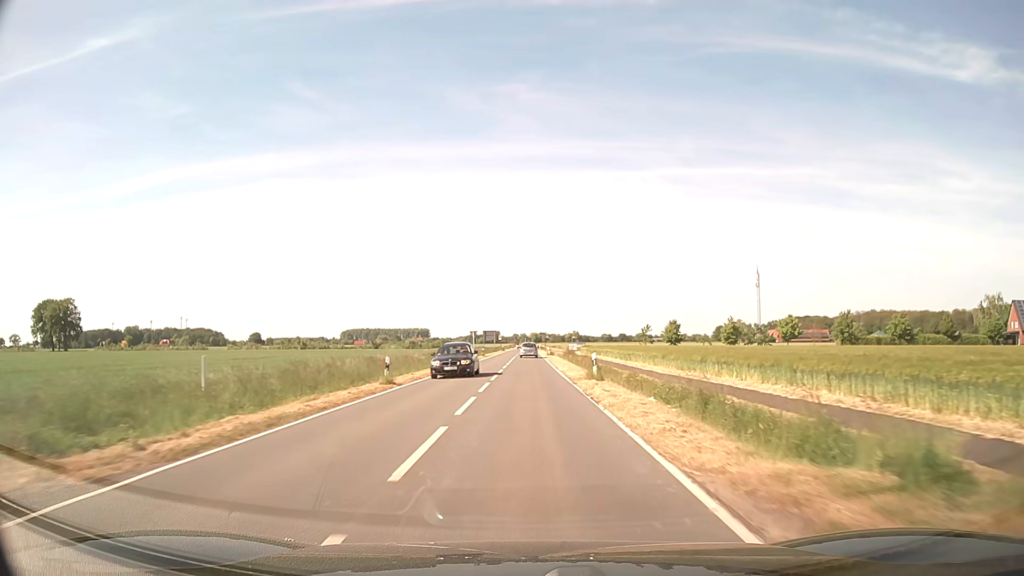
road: secondary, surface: asphalt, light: Day
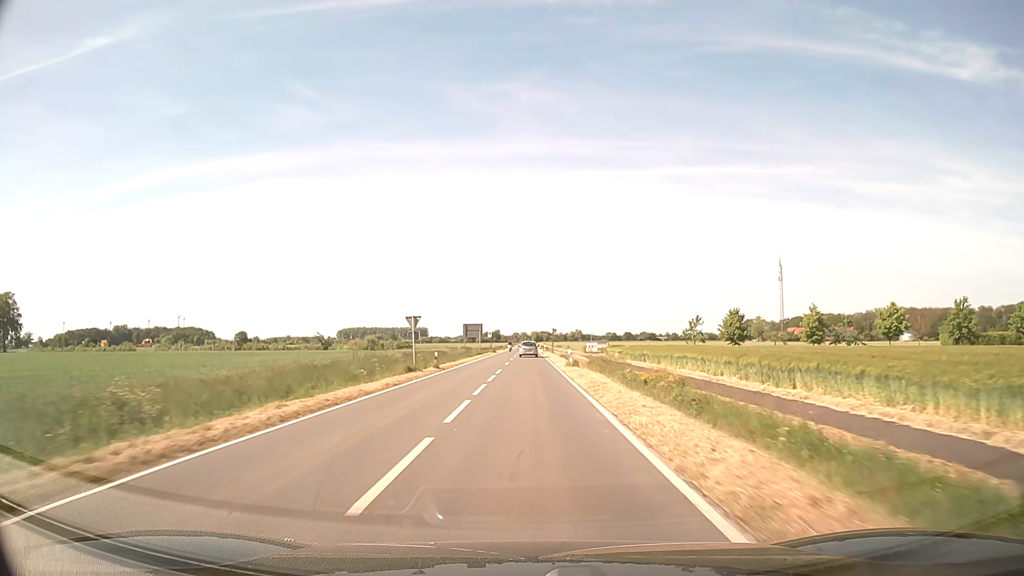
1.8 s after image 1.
(+0.1, +38.1) m; 0°
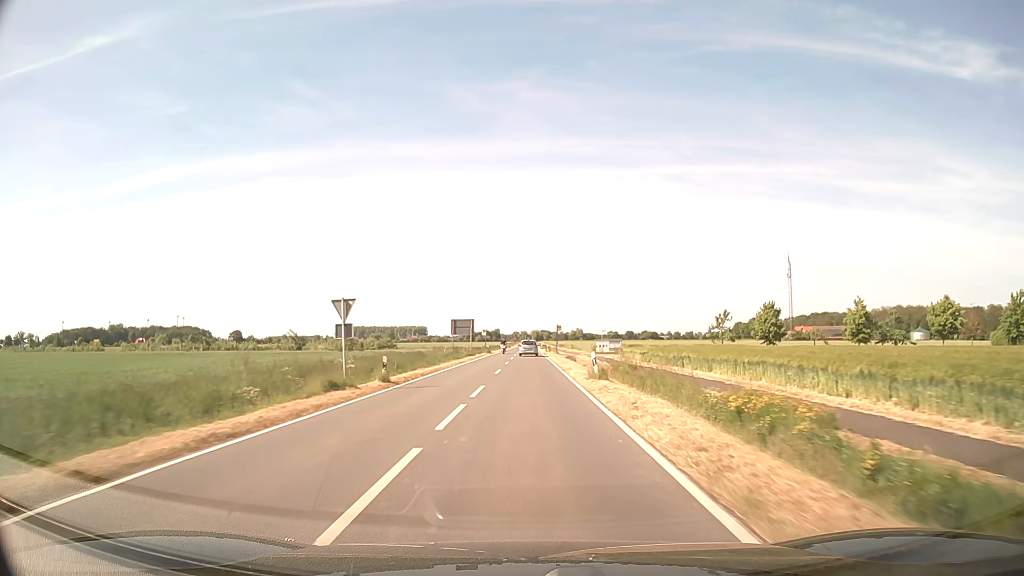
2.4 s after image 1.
(0.0, +13.2) m; 0°
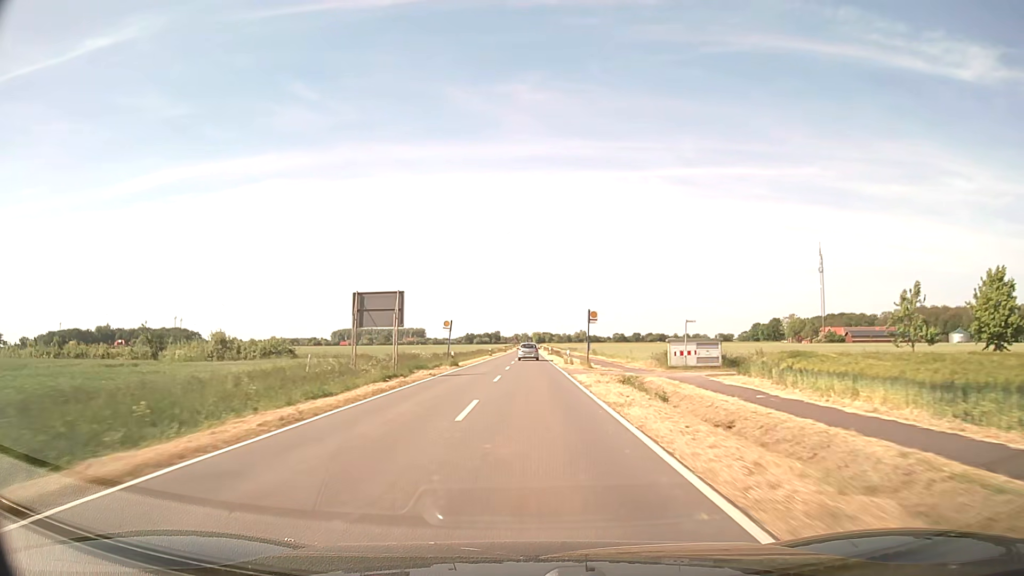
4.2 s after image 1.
(-0.1, +41.0) m; 0°
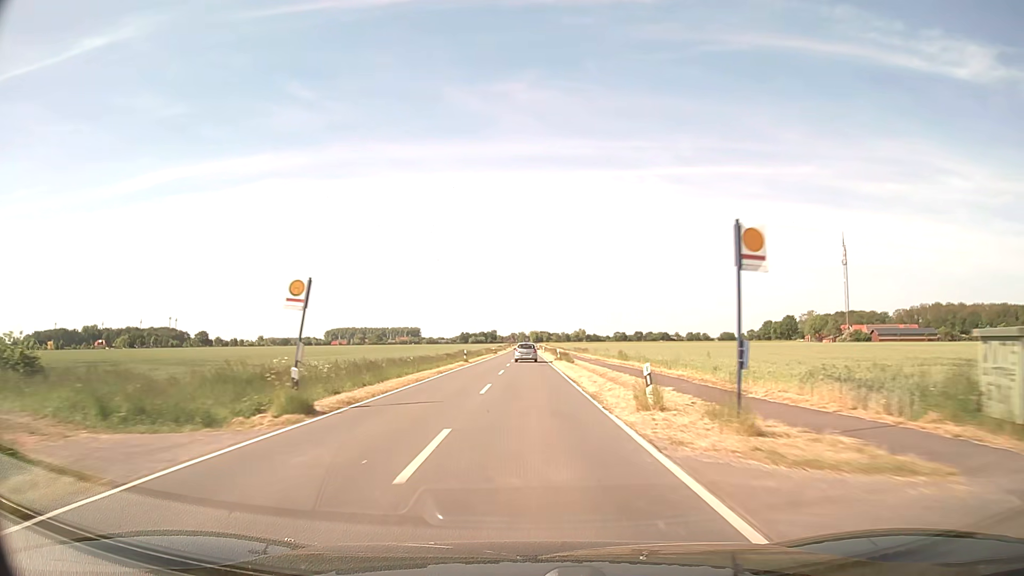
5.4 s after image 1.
(+0.1, +29.7) m; 0°
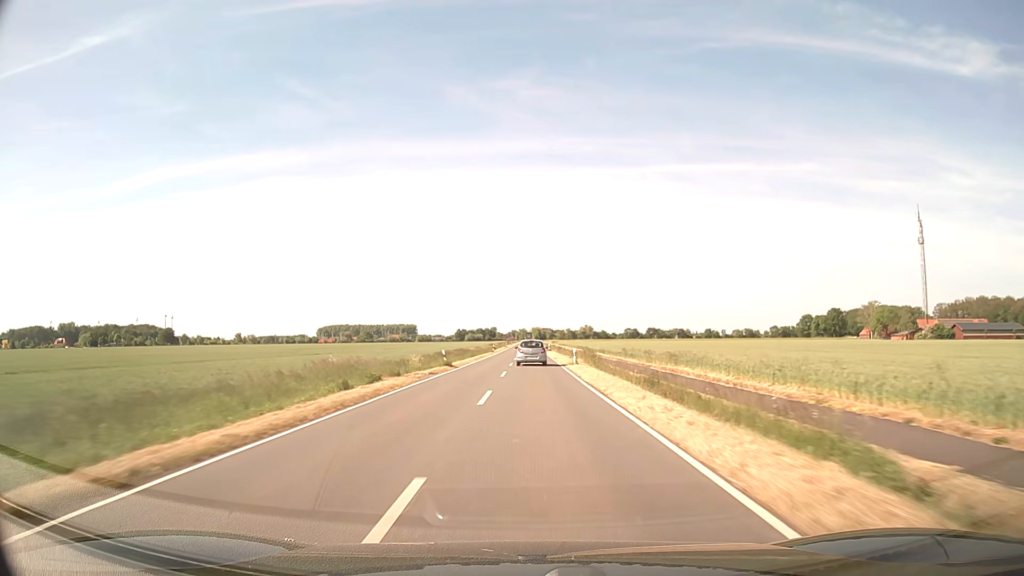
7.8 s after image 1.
(-0.3, +64.7) m; 0°
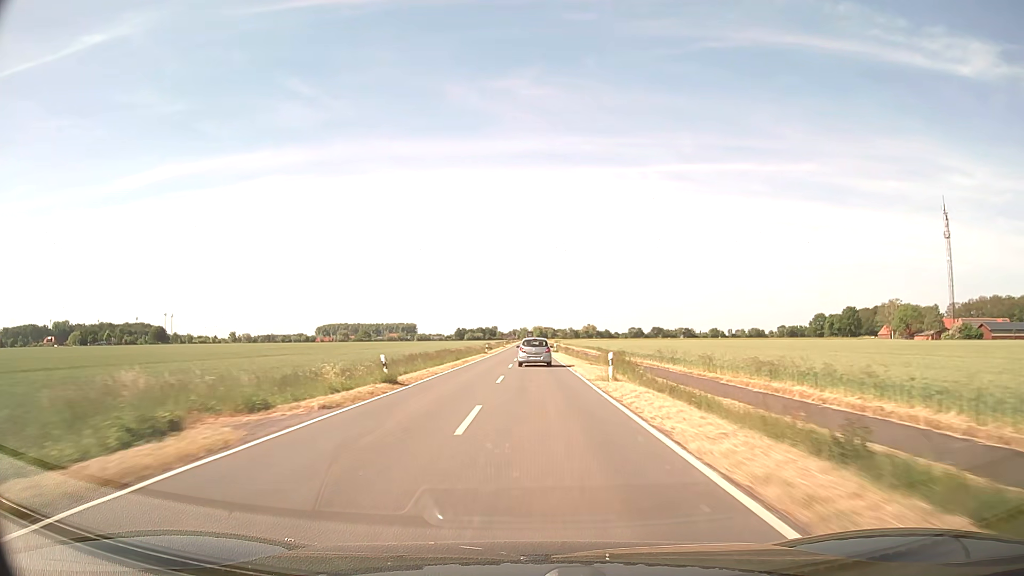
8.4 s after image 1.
(0.0, +17.0) m; 0°
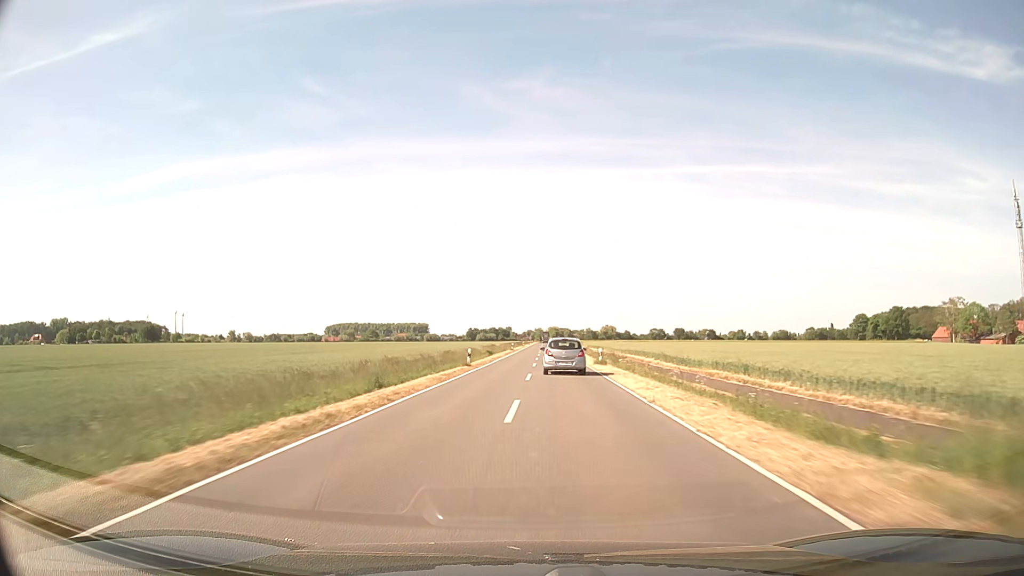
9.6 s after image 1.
(-0.4, +34.8) m; -1°
(0, +10) (0, +20) (0, +30) (0, +40) (0, +50) (0, +60) (0, +70) (0, +80) (0, +90) (0, +100) m
